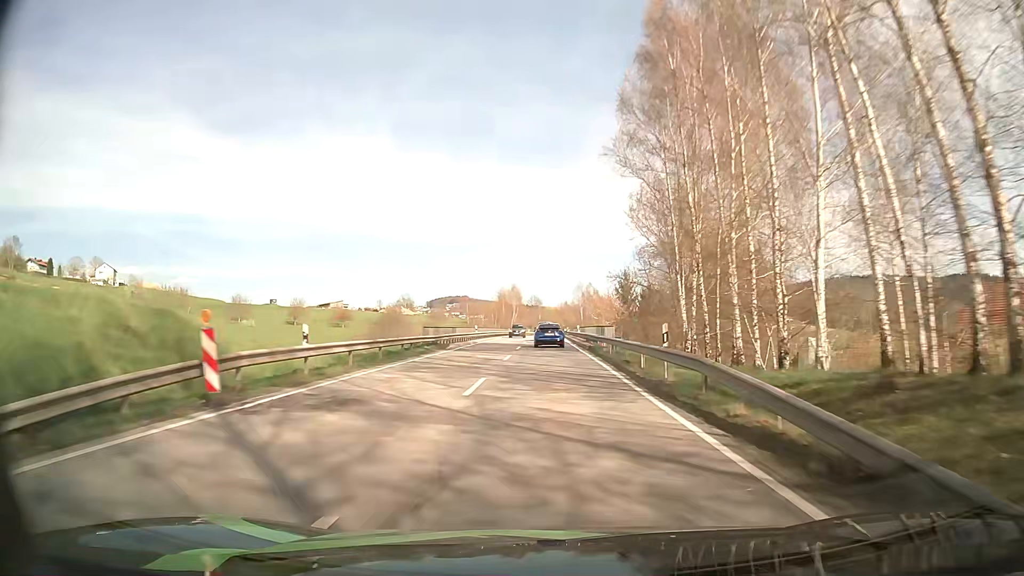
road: secondary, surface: asphalt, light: Day
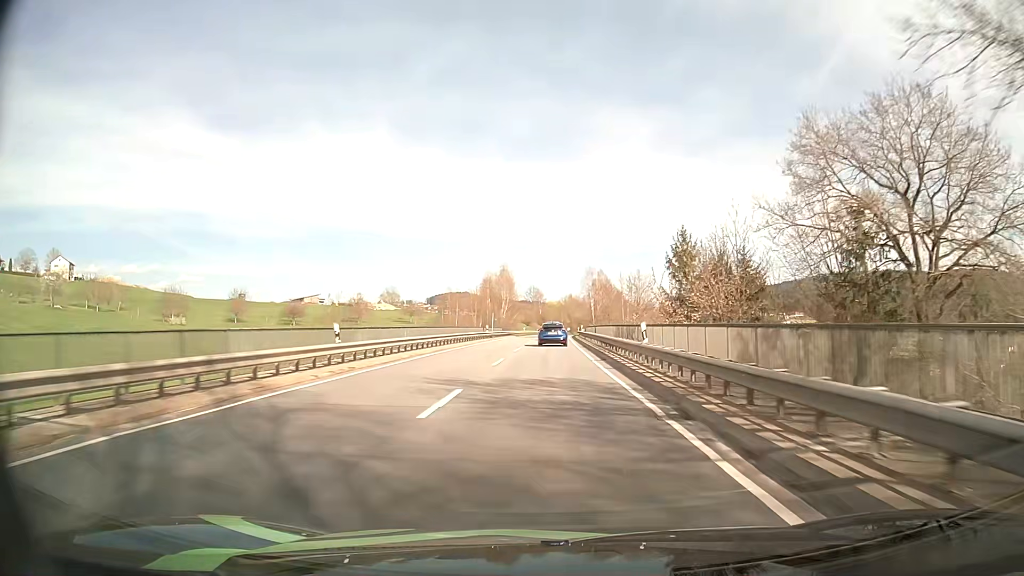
(-0.1, +39.7) m; -1°
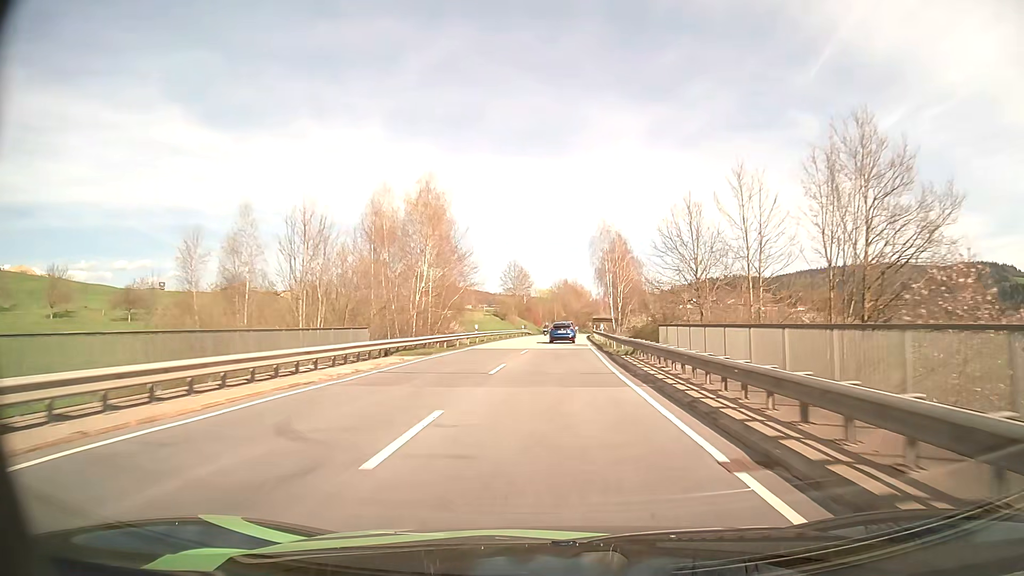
(+0.6, +63.4) m; +1°
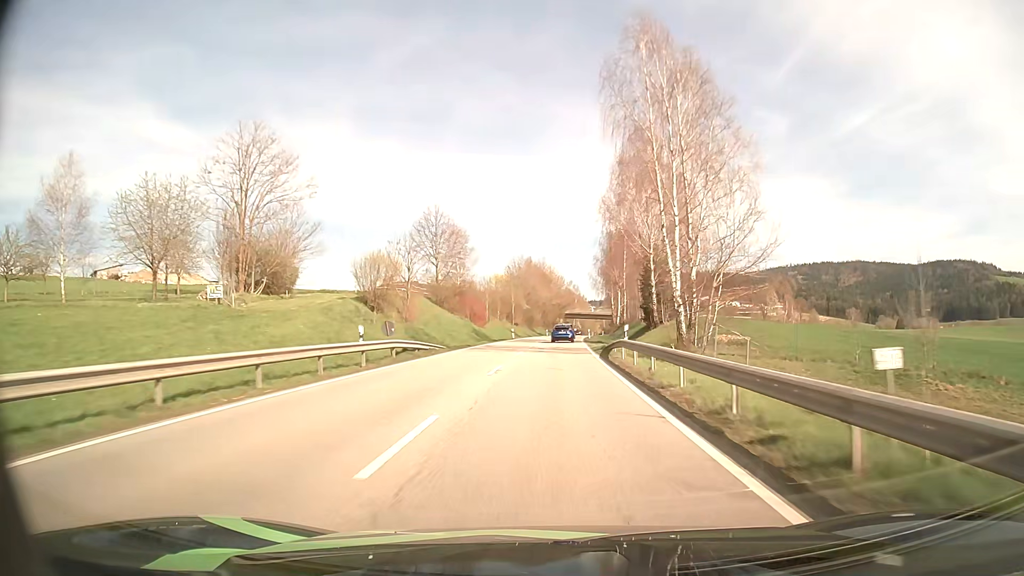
(+1.7, +62.7) m; +3°
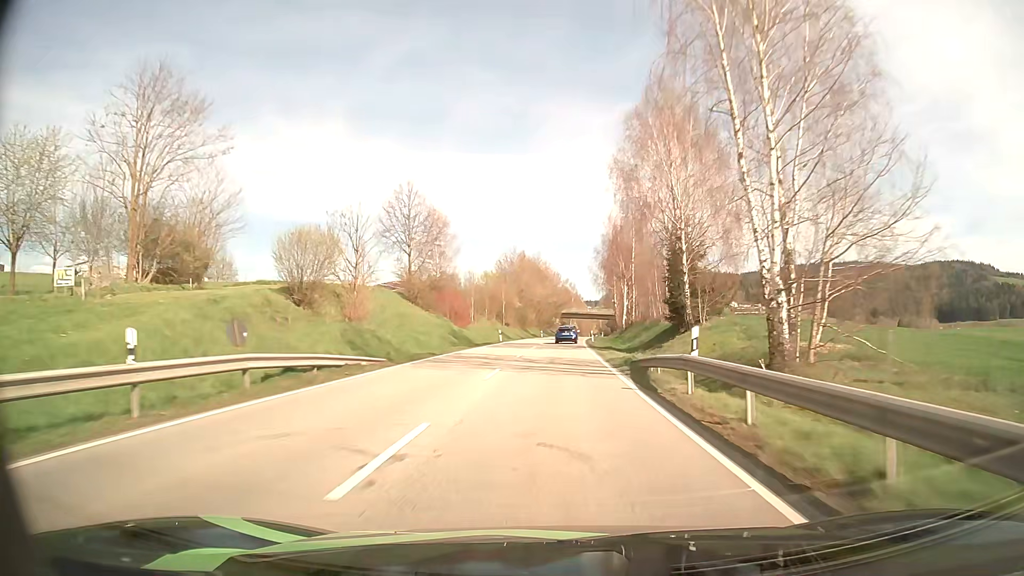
(0.0, +12.8) m; 0°
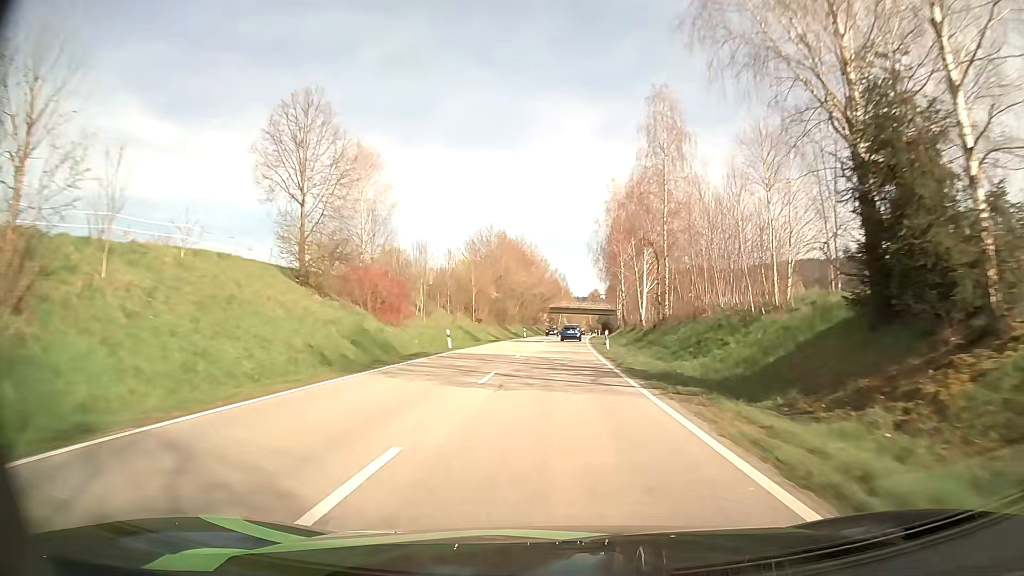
(+0.2, +26.0) m; +1°
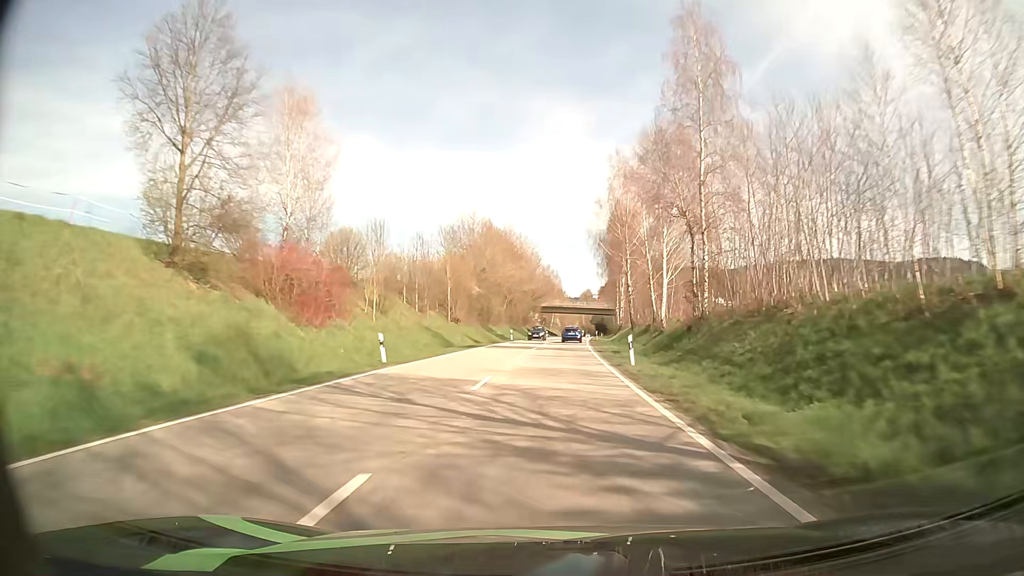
(+0.1, +13.3) m; +1°
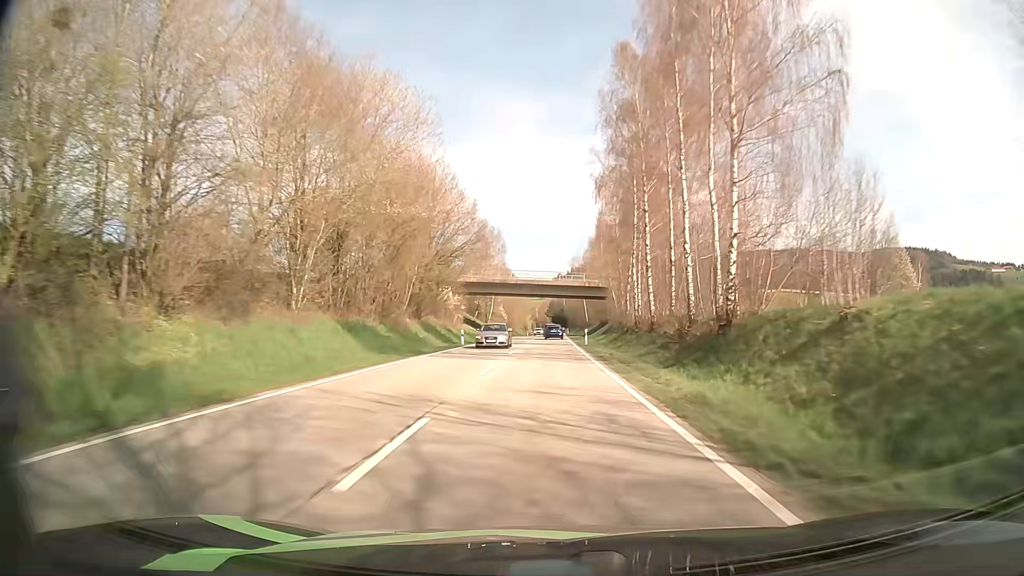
(+2.3, +68.7) m; +4°
(0, +10) (0, +20) (0, +30) (0, +40) (0, +50) (0, +60) (0, +70) (0, +80) (0, +90) (+1, +100) m
